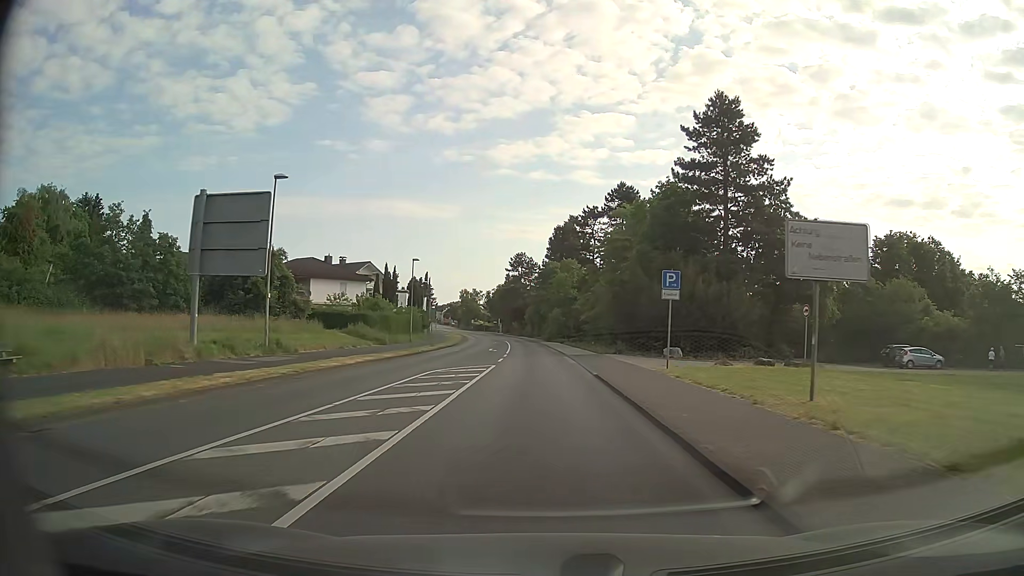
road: secondary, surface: asphalt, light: Day
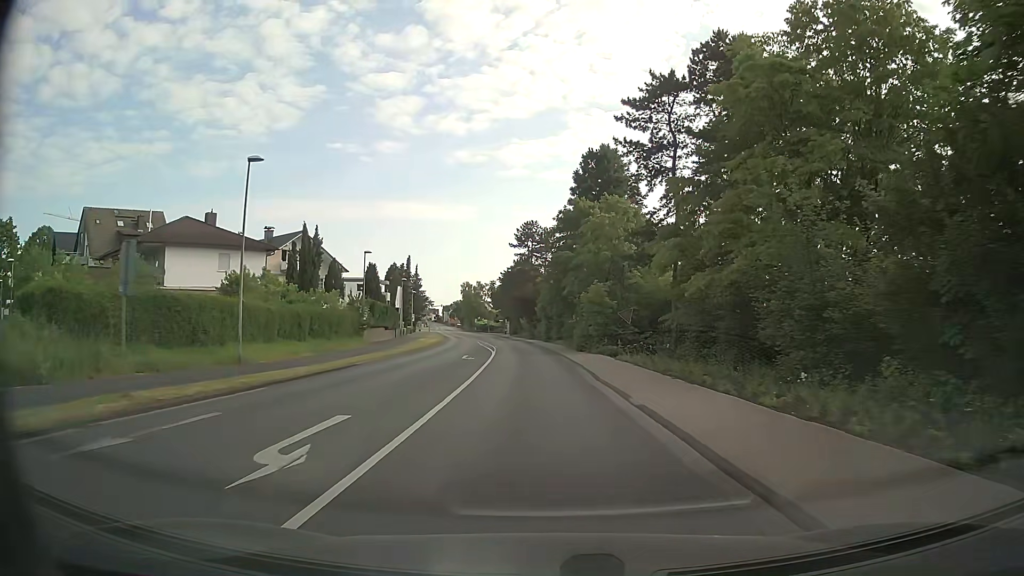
(-0.5, +39.8) m; -1°
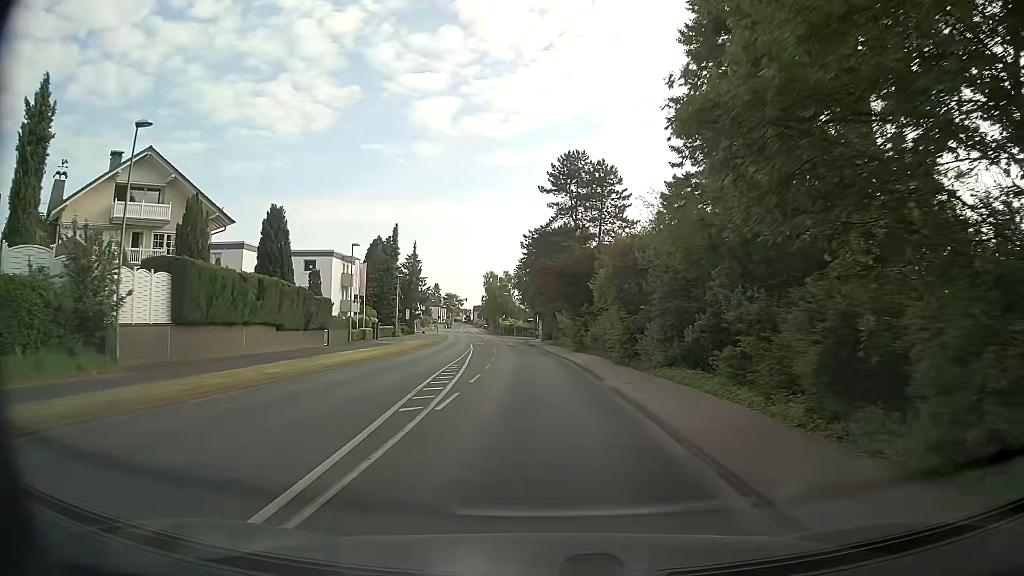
(-1.2, +39.5) m; -4°
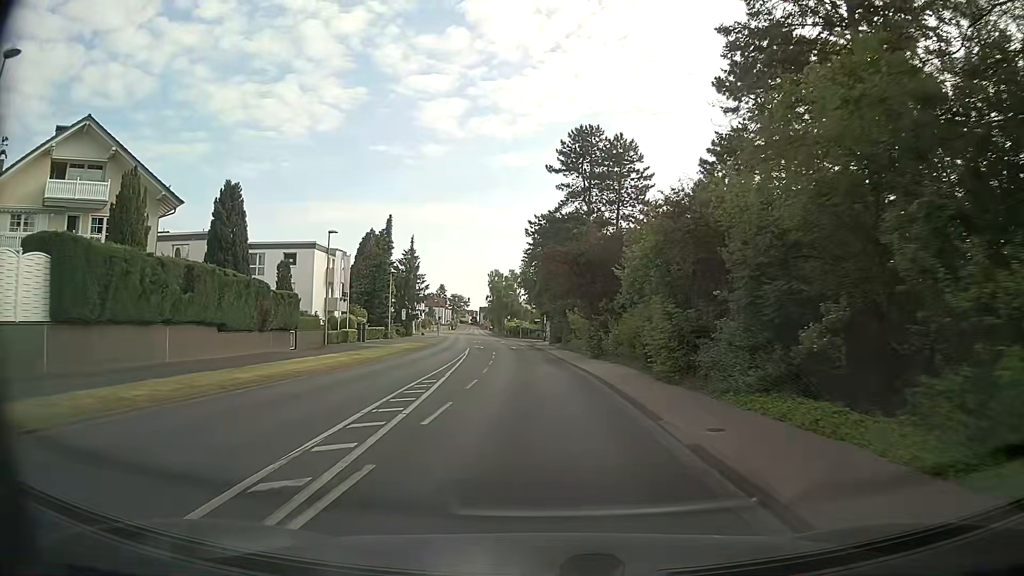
(0.0, +7.9) m; 0°
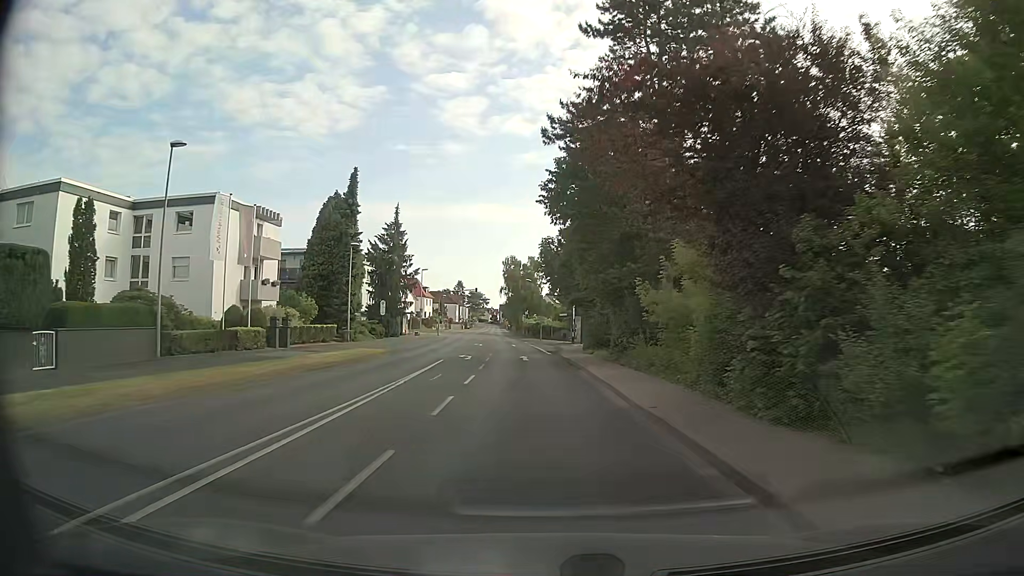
(-0.4, +23.5) m; -3°
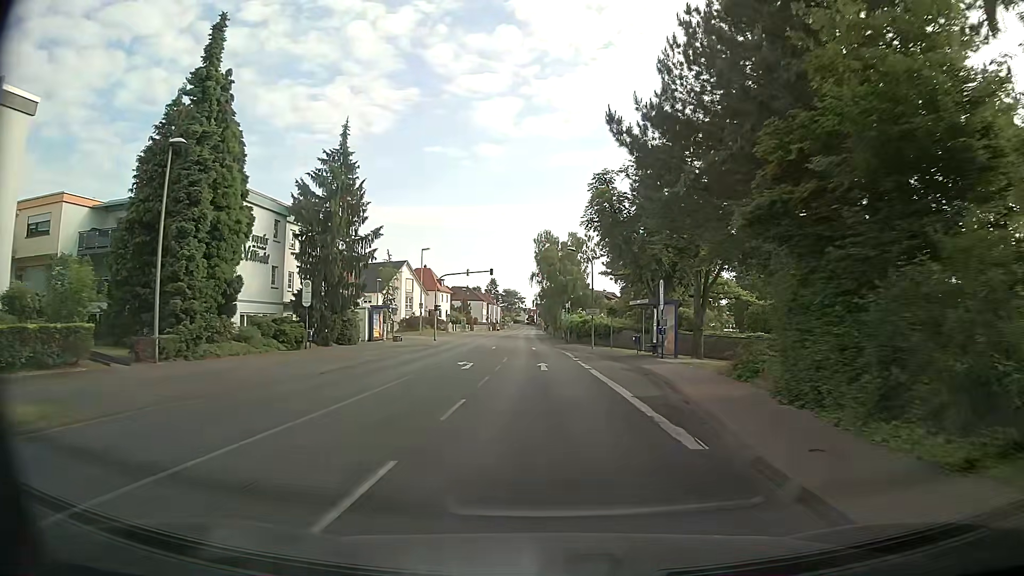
(-0.6, +31.0) m; -3°
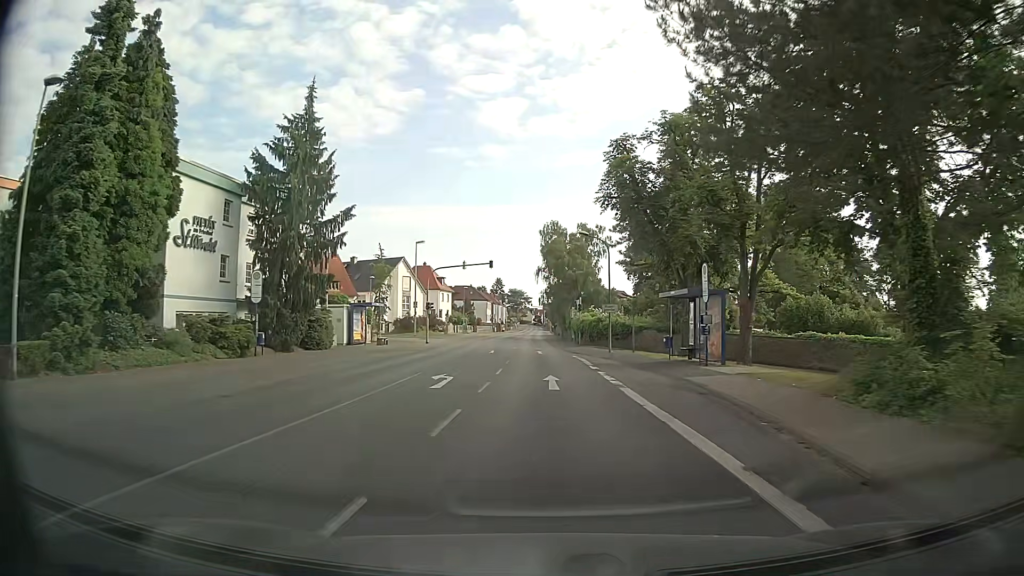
(0.0, +7.7) m; -1°
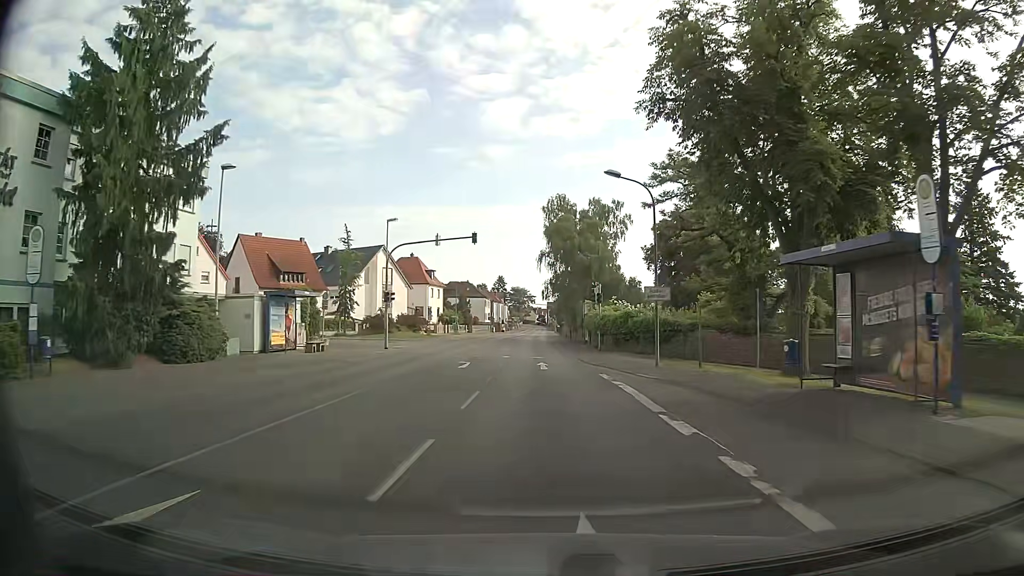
(0.0, +15.3) m; 0°
(0, +10) (0, +20) (0, +30) (0, +40) (-1, +50) (-1, +60) (-1, +70) (-1, +80) (-1, +90) (-1, +100) m
